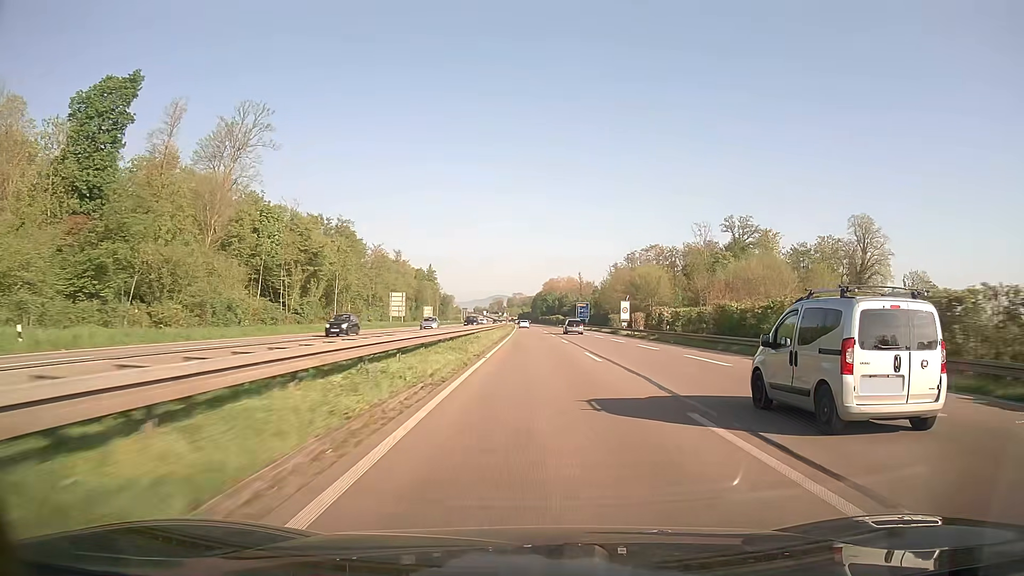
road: trunk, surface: asphalt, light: Day
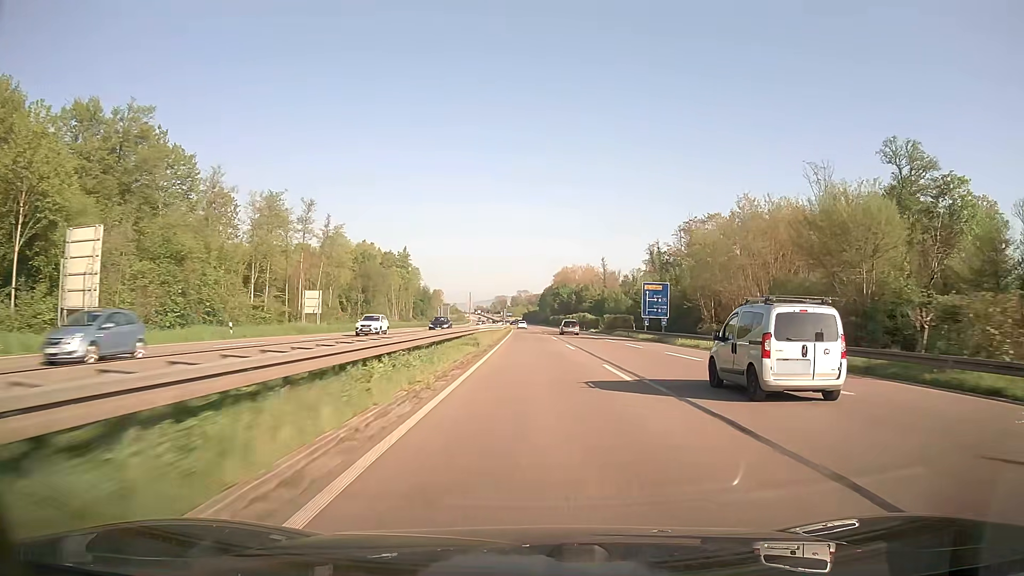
(-0.5, +80.7) m; -1°
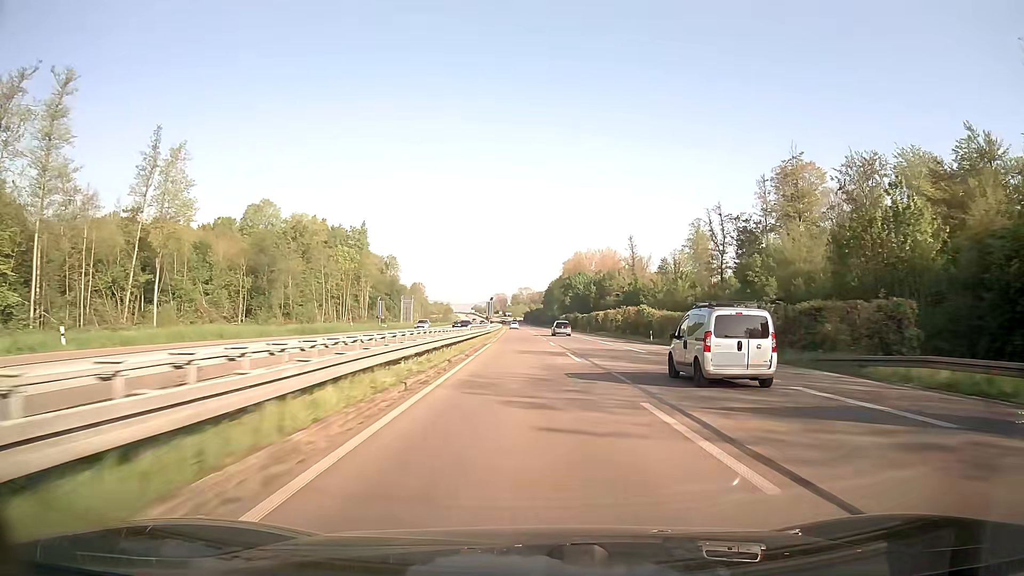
(-0.2, +64.6) m; 0°
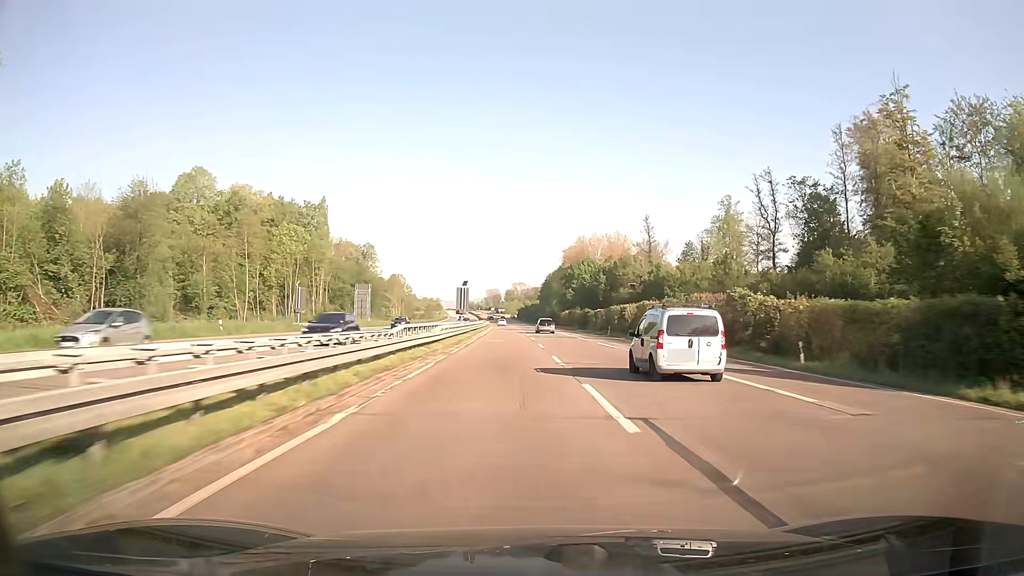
(+0.1, +32.3) m; +1°
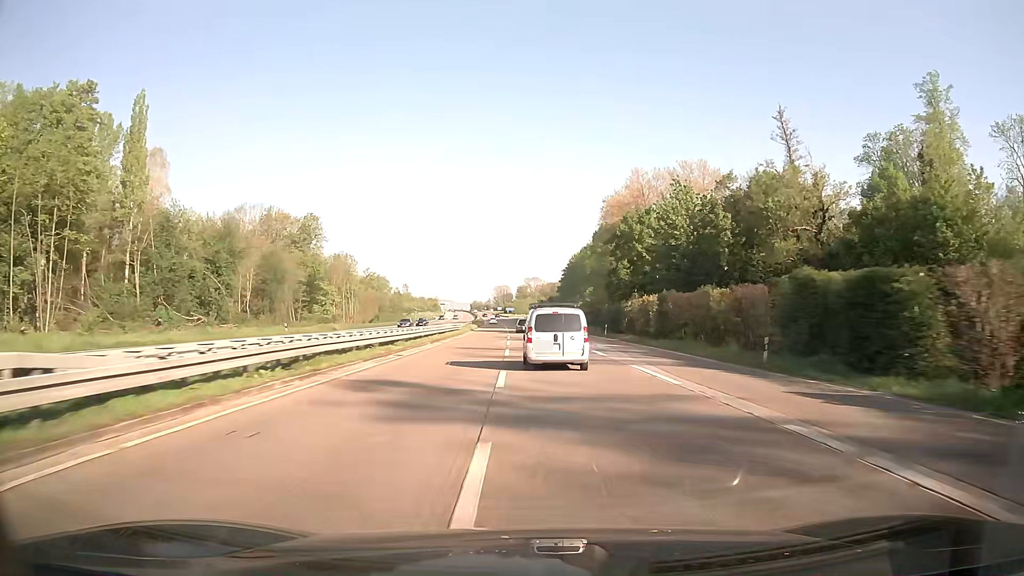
(-0.8, +80.7) m; -1°
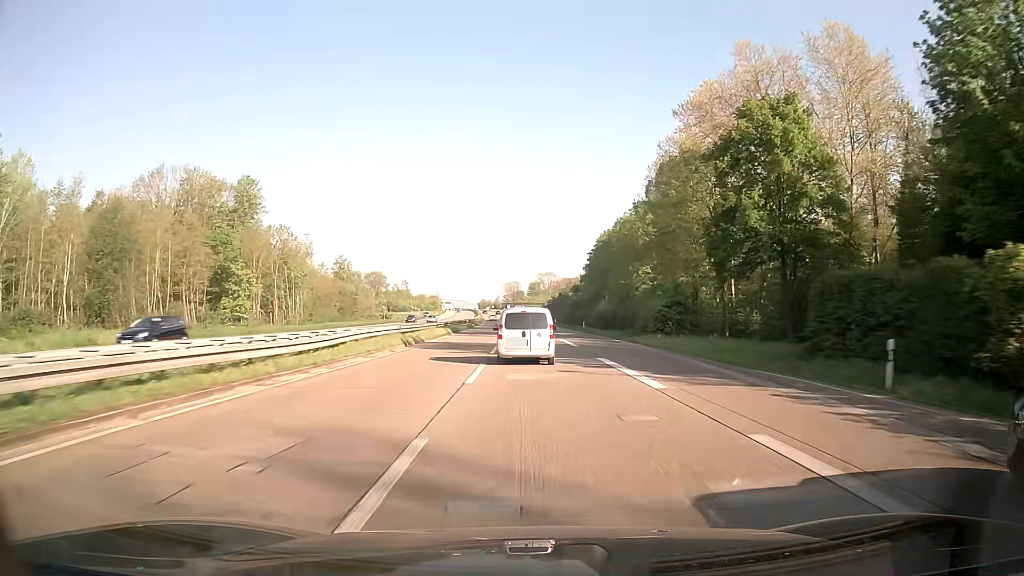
(-0.5, +48.5) m; -1°
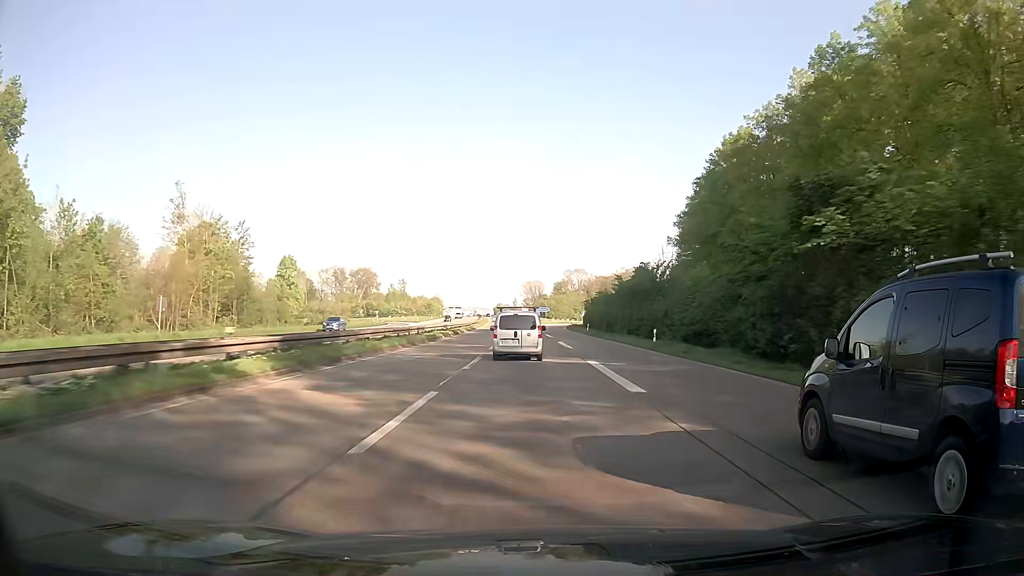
(-1.2, +80.9) m; -2°
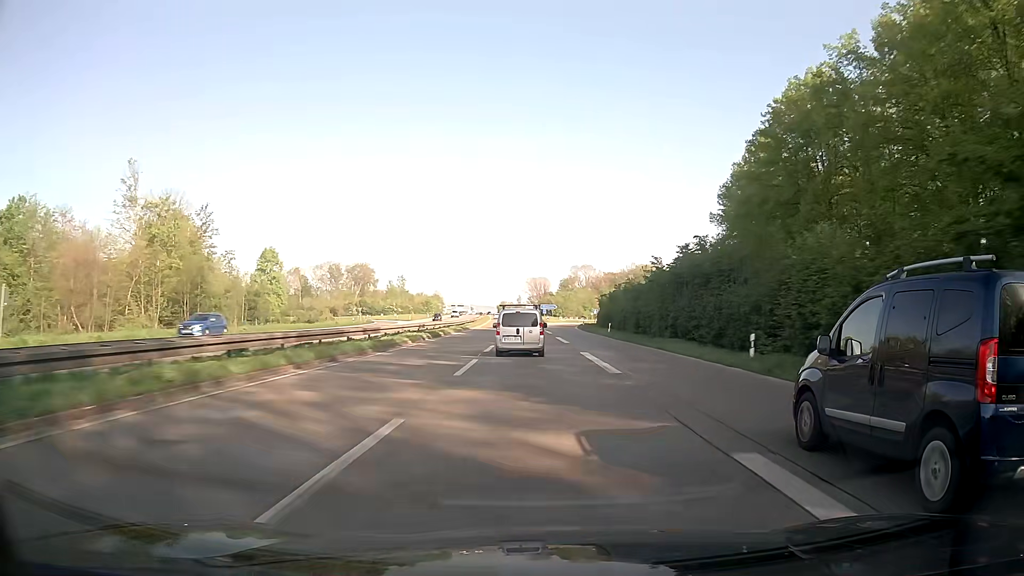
(0.0, +16.1) m; 0°
(0, +10) (0, +20) (0, +30) (0, +40) (0, +50) (-1, +60) (-1, +70) (-1, +80) (-1, +90) (-2, +100) m
